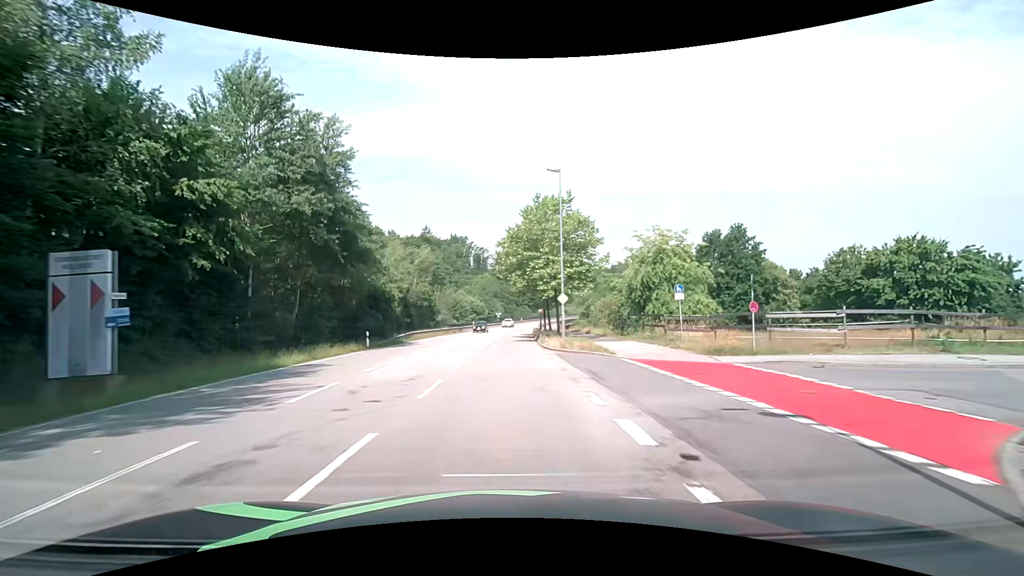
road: secondary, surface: asphalt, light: Day
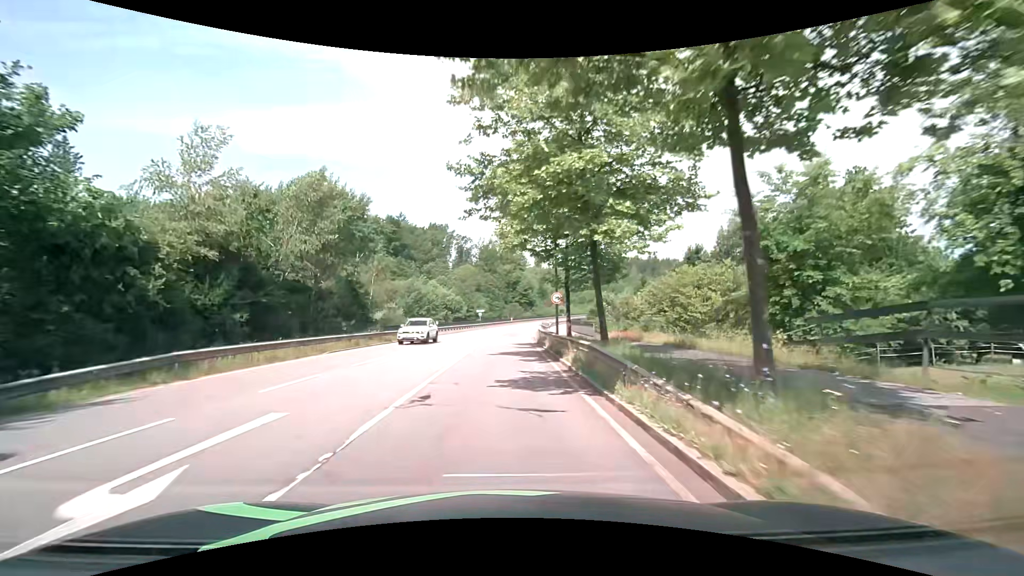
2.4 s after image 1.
(+0.3, +30.3) m; +1°
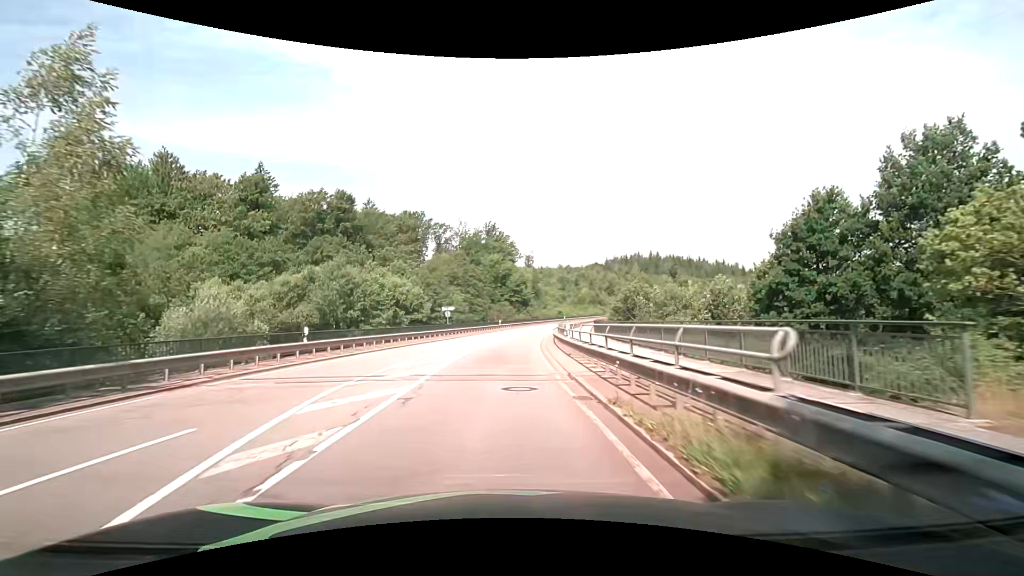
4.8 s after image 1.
(+0.2, +30.8) m; +1°
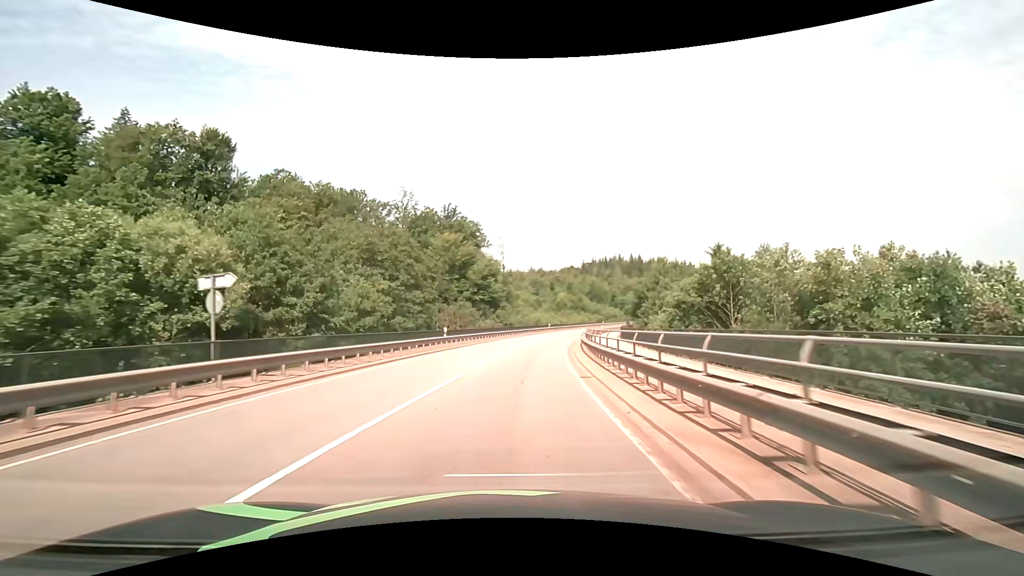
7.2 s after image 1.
(+0.8, +35.0) m; +4°
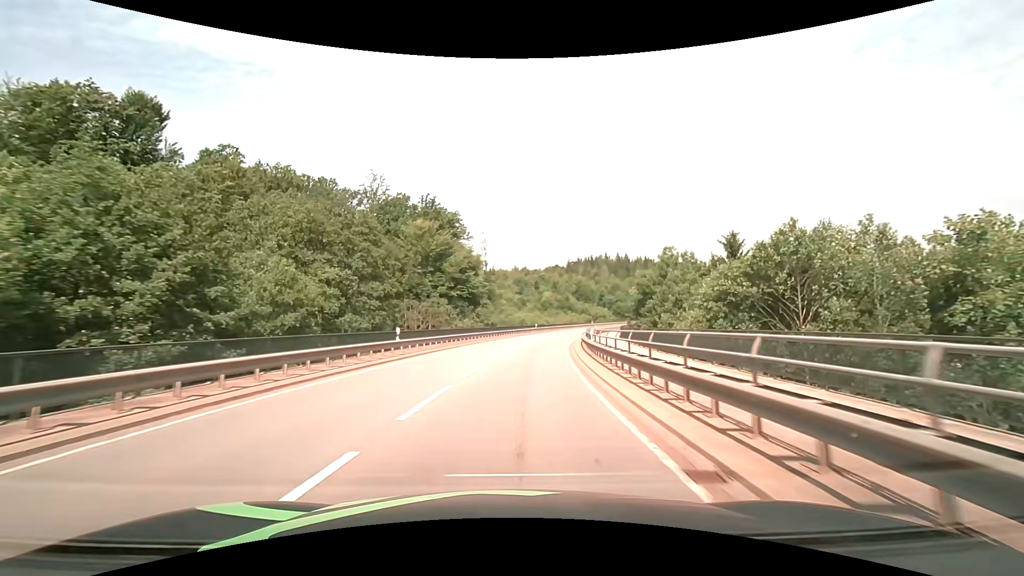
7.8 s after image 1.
(+0.1, +9.5) m; +2°
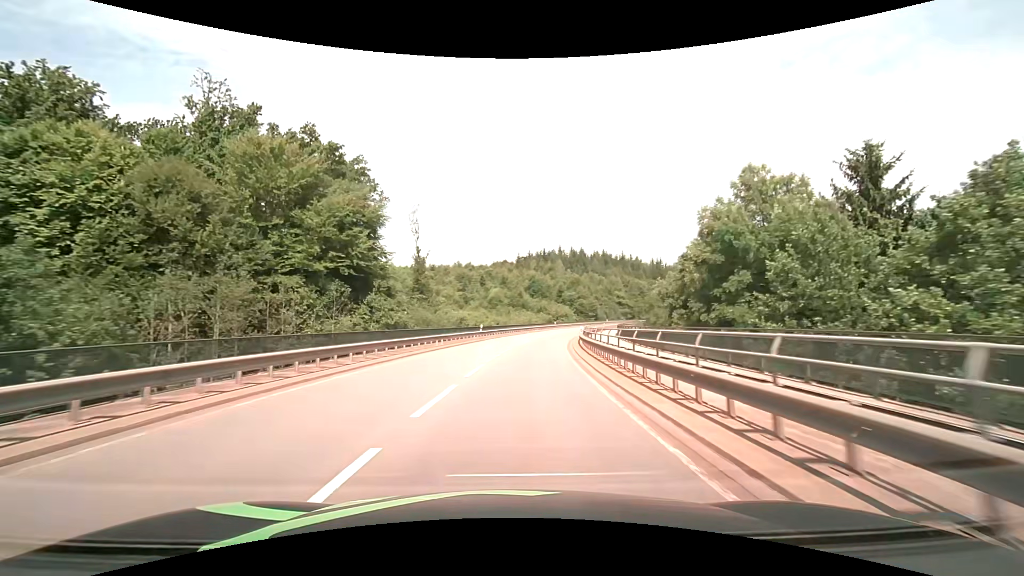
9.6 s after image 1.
(+1.5, +30.0) m; +6°
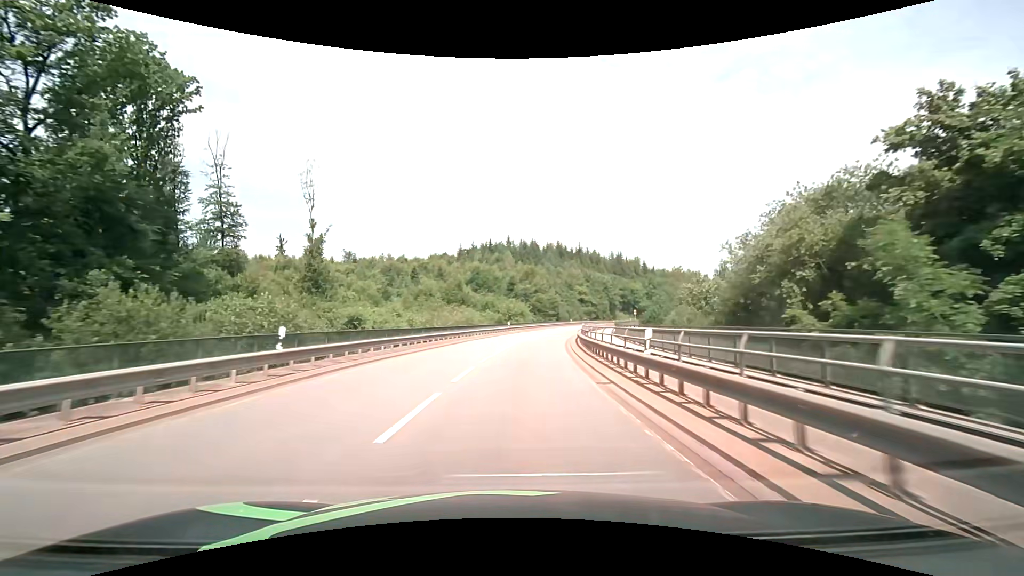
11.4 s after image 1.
(+1.9, +31.6) m; +7°
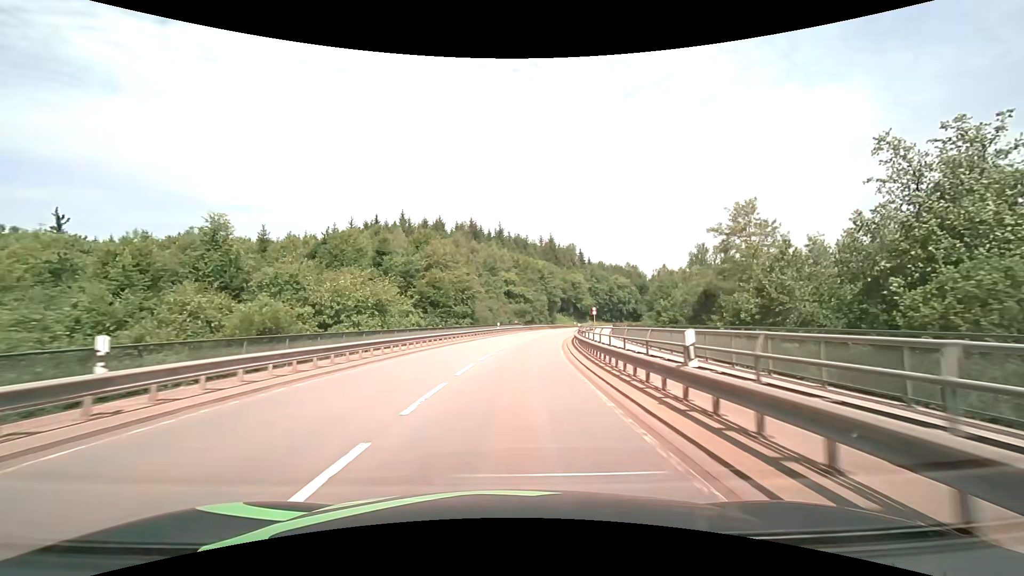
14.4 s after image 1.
(+4.5, +51.8) m; +10°
(0, +10) (+1, +20) (+1, +30) (+2, +40) (+4, +50) (+6, +60) (+8, +69) (+10, +79) (+13, +89) (+16, +98) m
